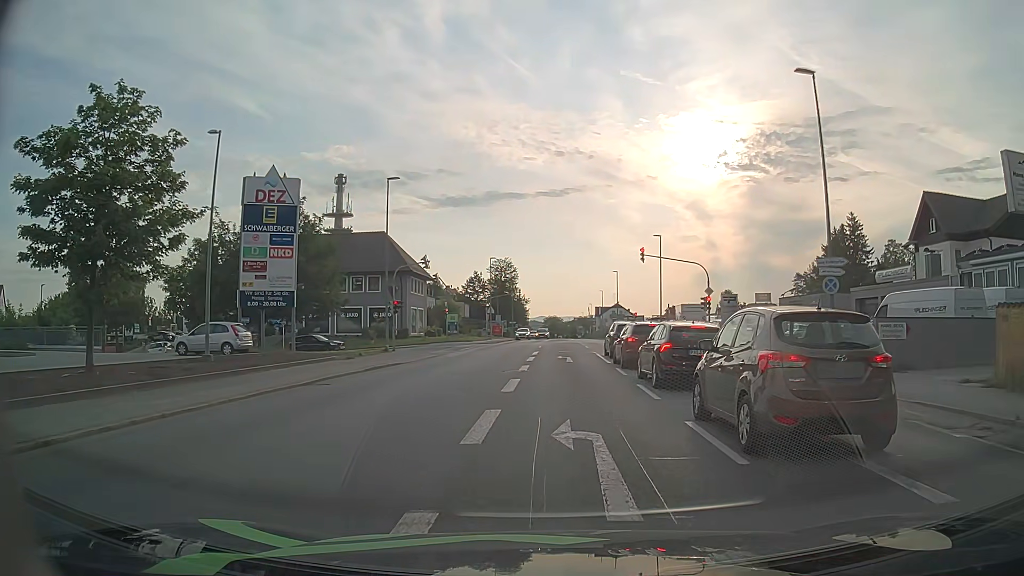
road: tertiary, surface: asphalt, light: Day
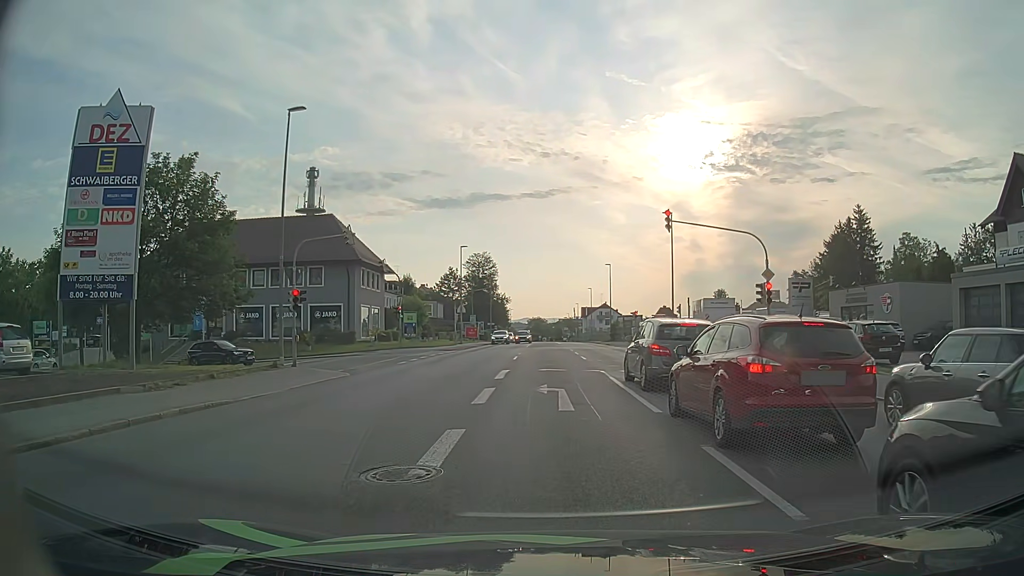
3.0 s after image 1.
(+0.4, +13.9) m; +2°
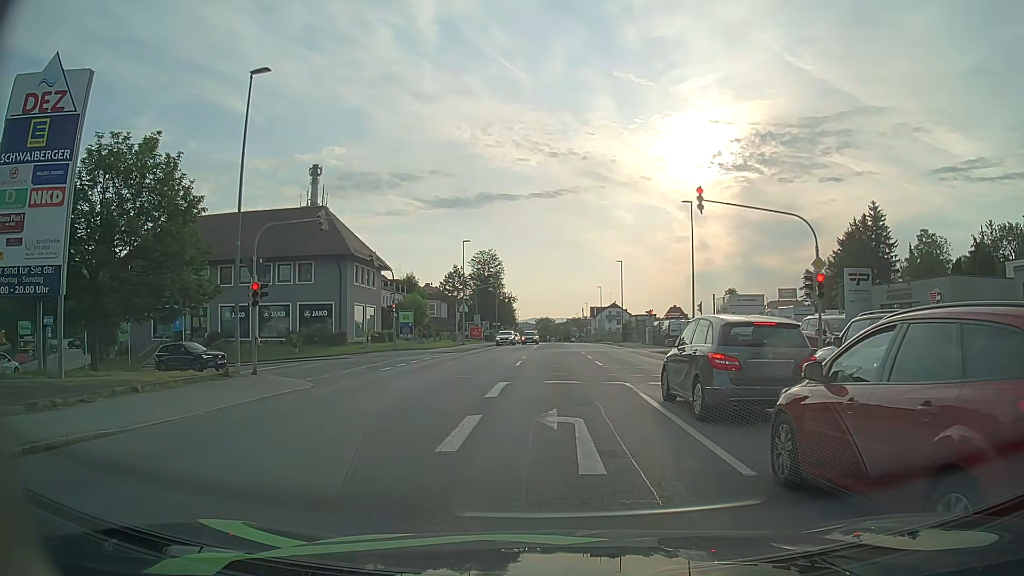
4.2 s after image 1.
(0.0, +4.6) m; -1°
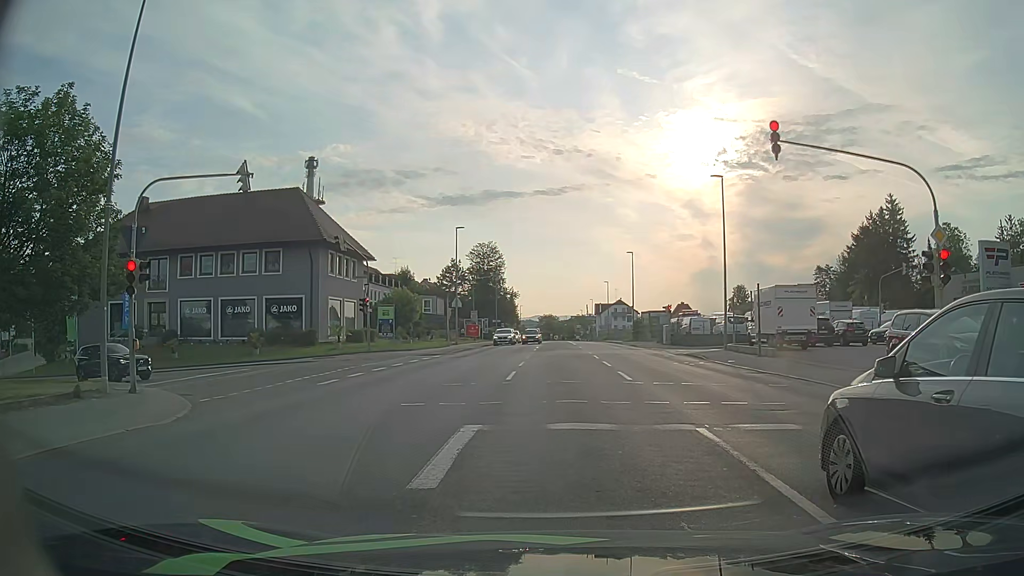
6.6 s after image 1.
(-0.1, +7.5) m; -2°
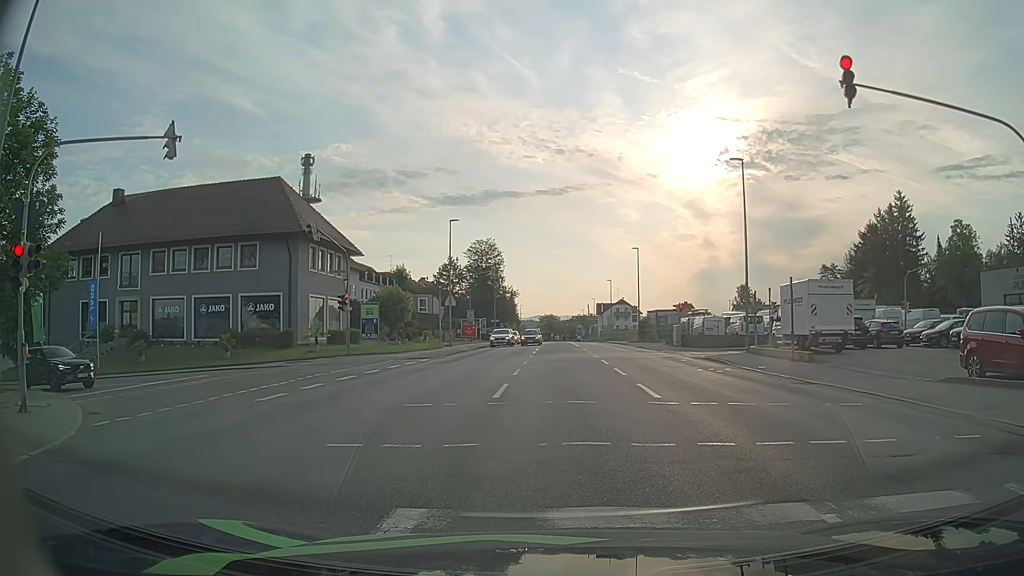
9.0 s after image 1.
(+0.1, +4.1) m; +1°
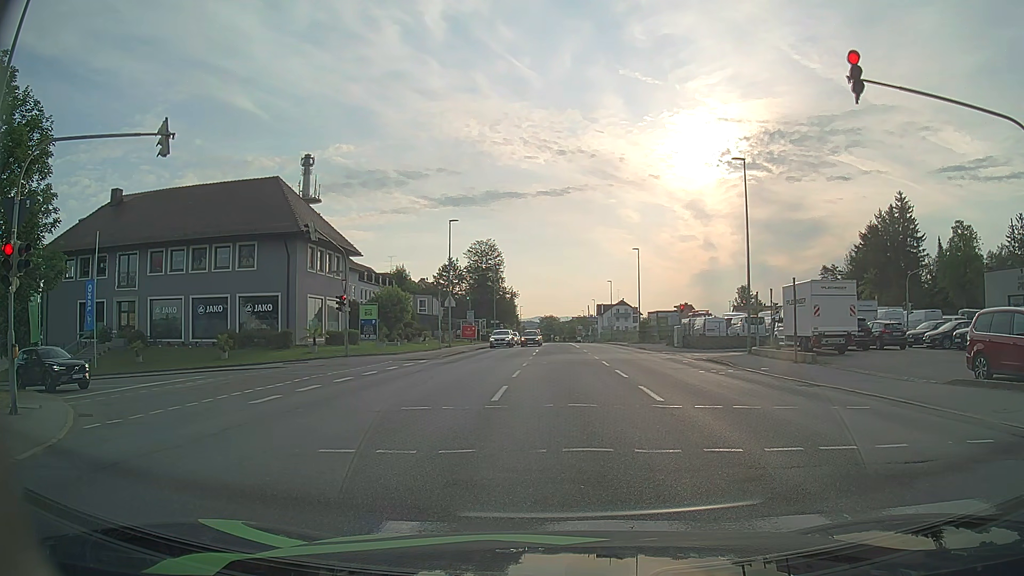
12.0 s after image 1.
(0.0, +0.4) m; 0°
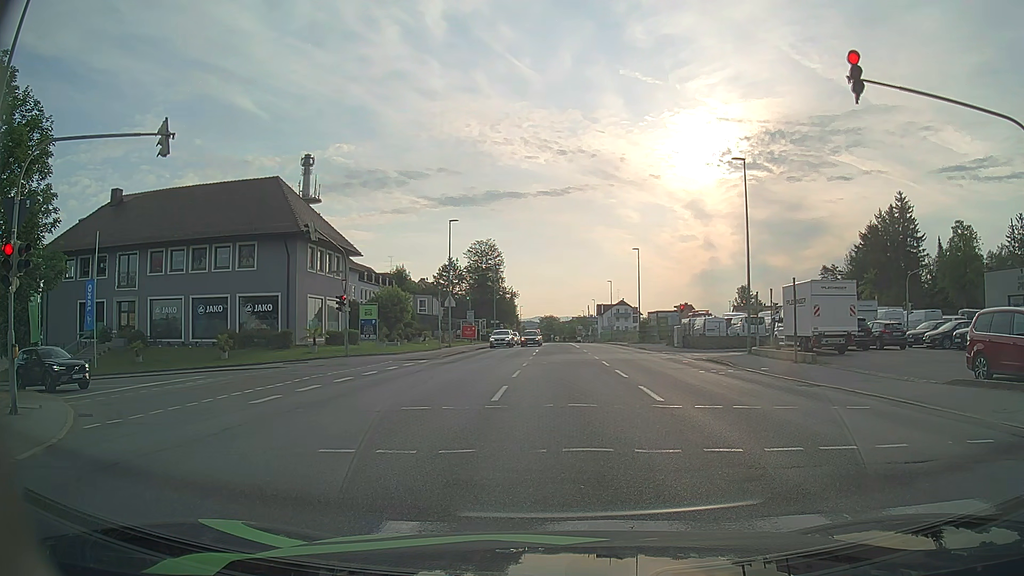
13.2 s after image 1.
(0.0, 0.0) m; 0°
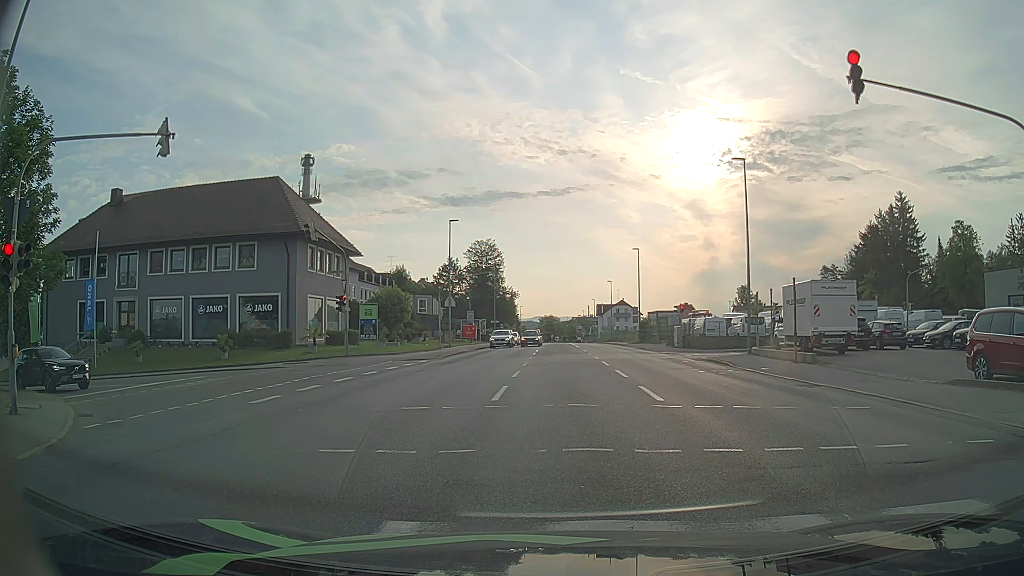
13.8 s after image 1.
(0.0, 0.0) m; 0°
